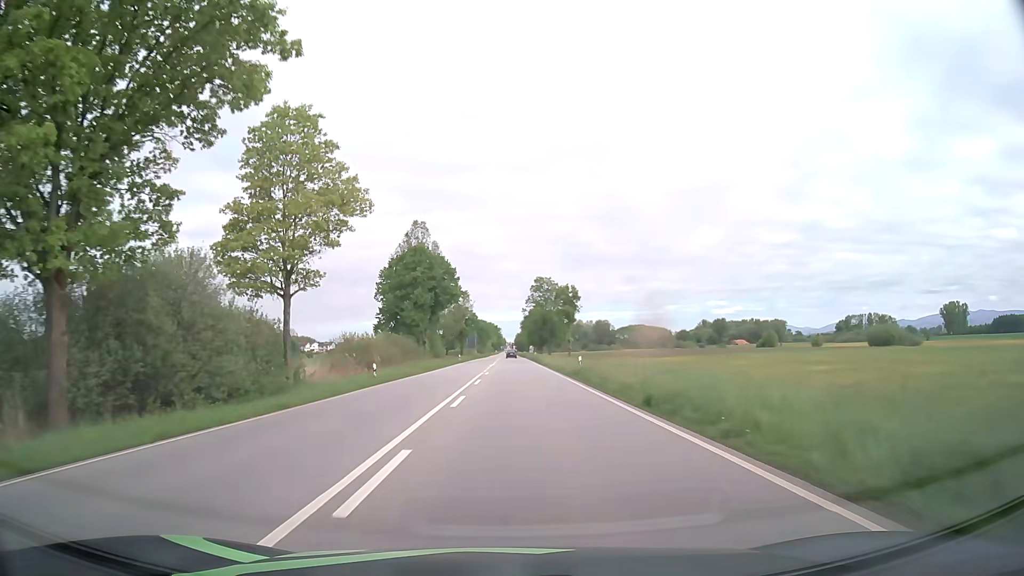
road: primary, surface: asphalt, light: Day
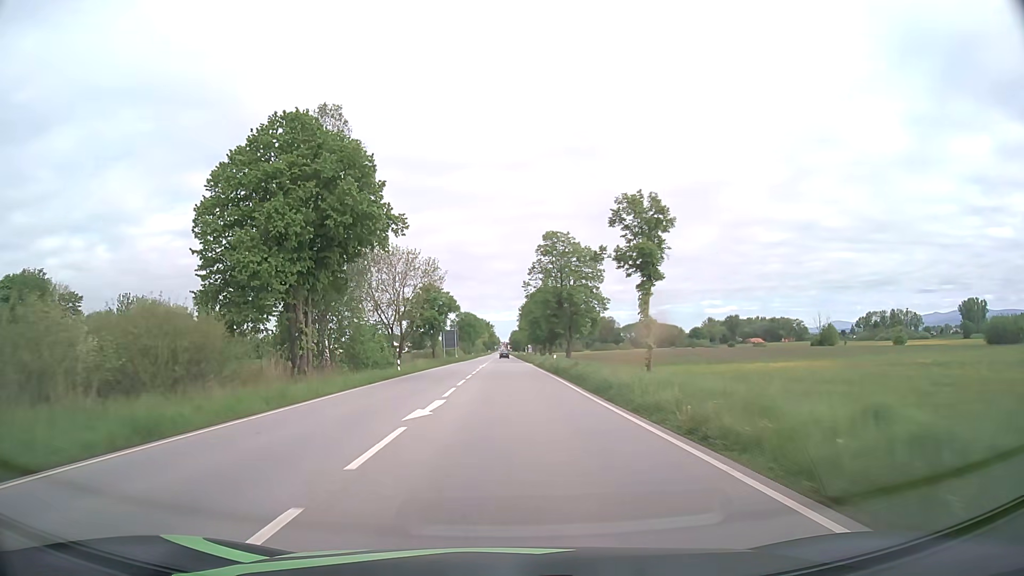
(+0.3, +46.9) m; 0°
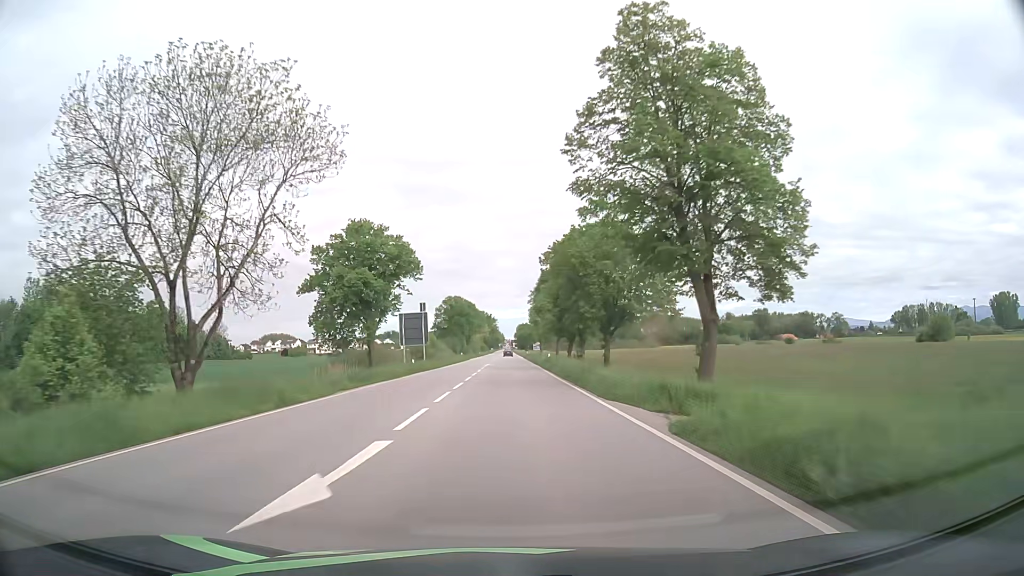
(-0.2, +50.6) m; -1°
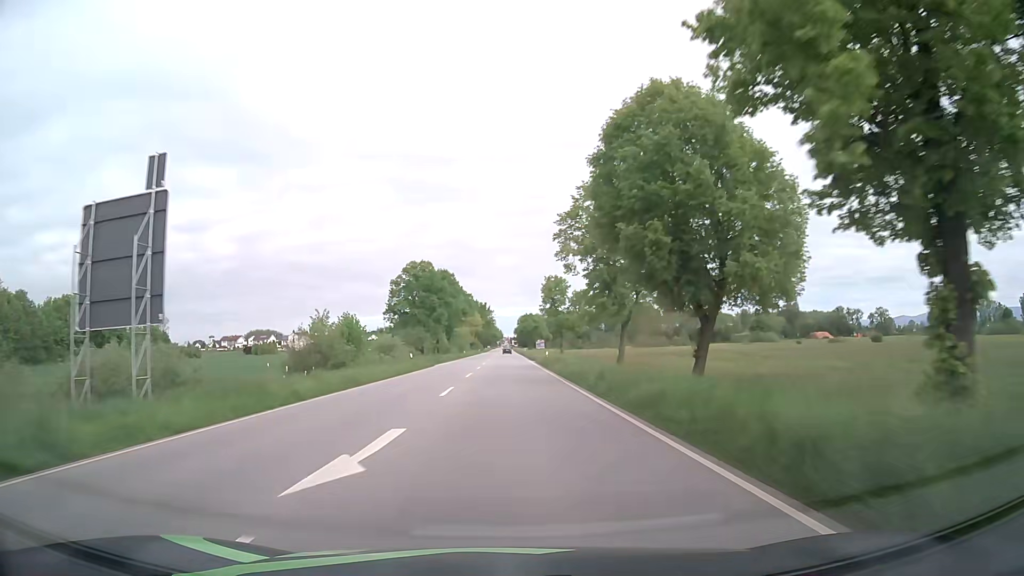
(+0.3, +53.1) m; 0°
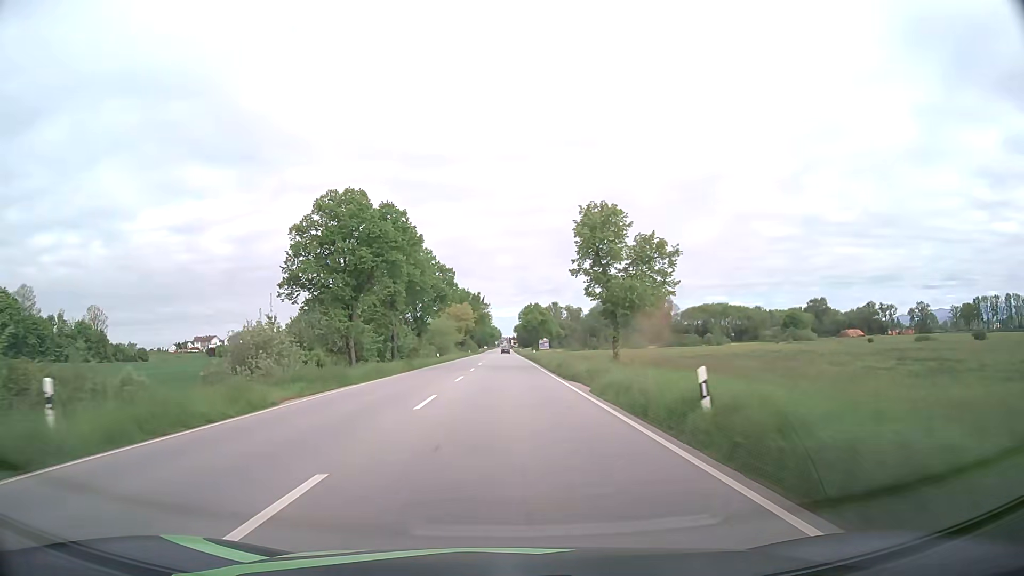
(0.0, +40.6) m; 0°
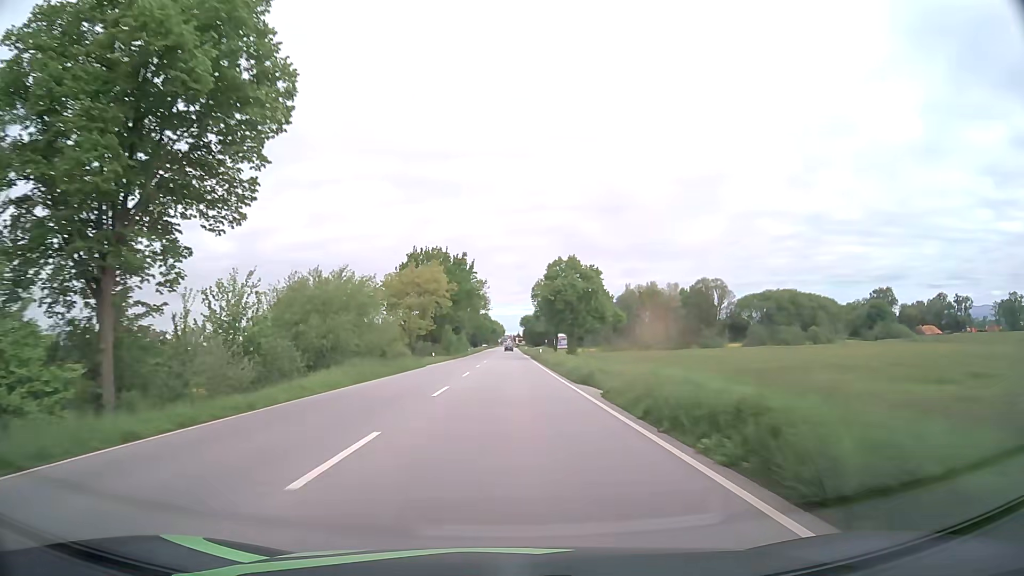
(-0.1, +68.6) m; 0°
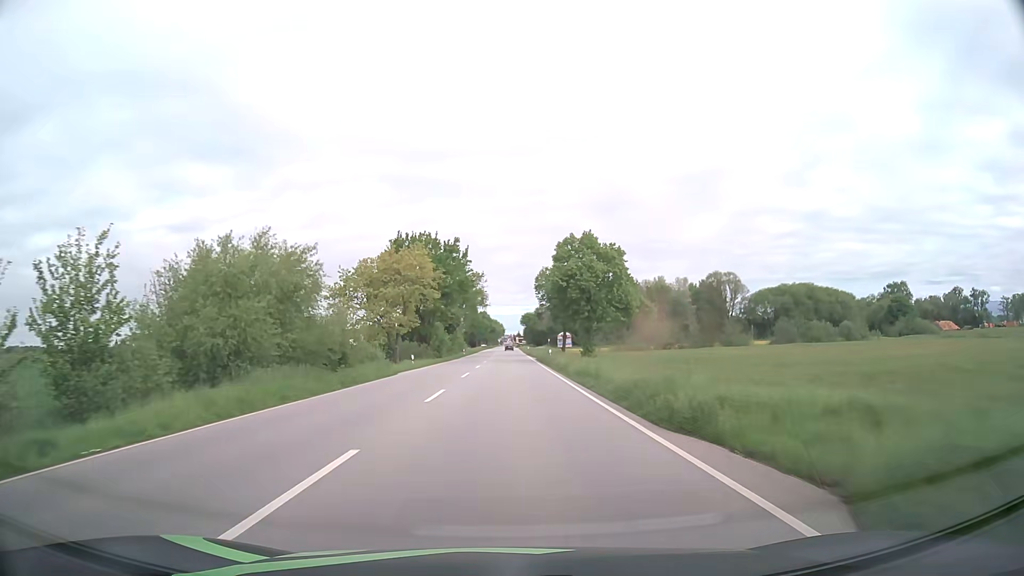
(0.0, +13.7) m; 0°
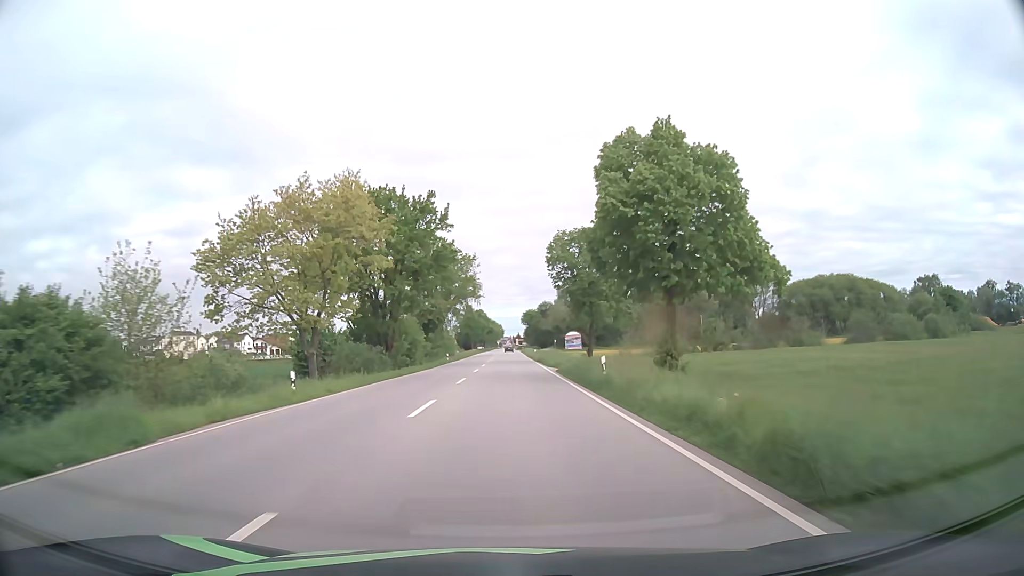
(-0.1, +27.5) m; 0°
(0, +10) (0, +20) (0, +30) (0, +40) (0, +50) (0, +60) (0, +70) (0, +80) (0, +90) (0, +100) m
